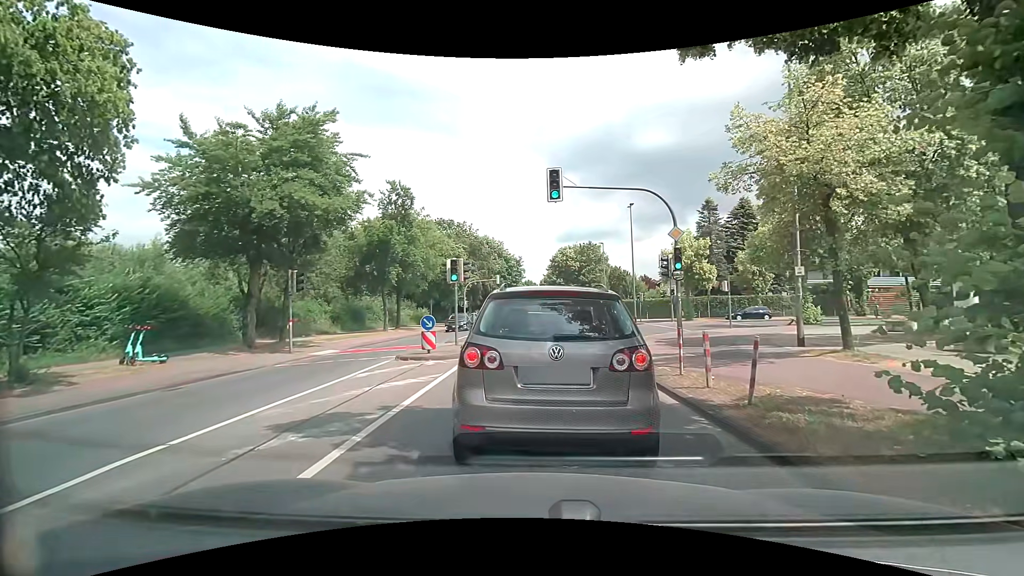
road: tertiary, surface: asphalt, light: Day
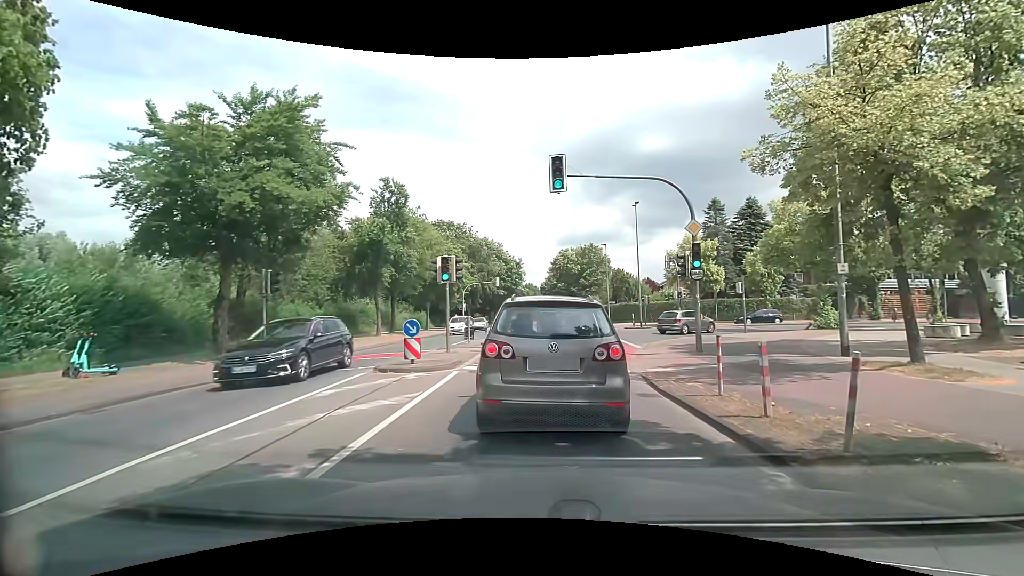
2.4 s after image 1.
(0.0, +2.0) m; -1°
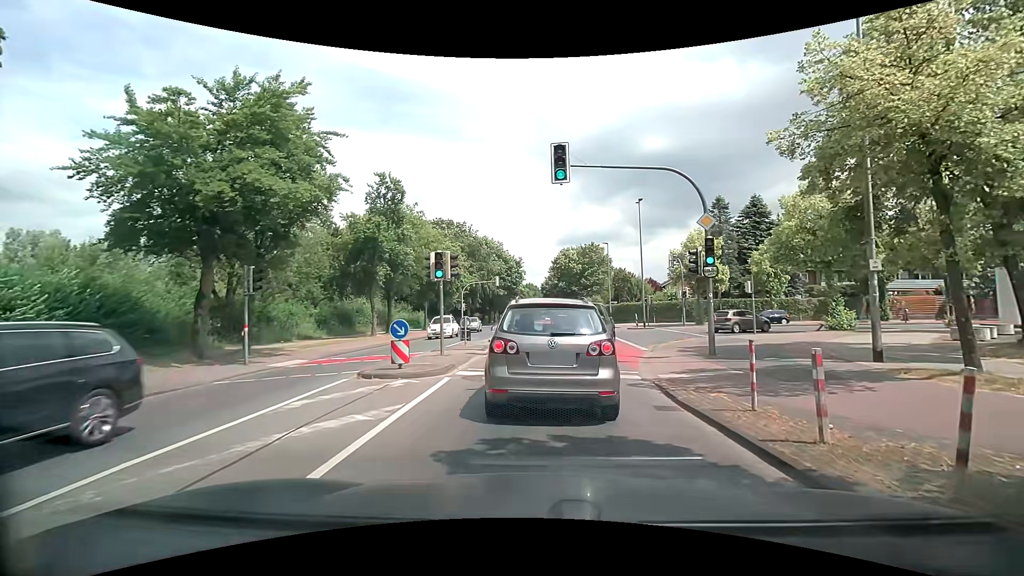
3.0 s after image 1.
(0.0, +1.2) m; +2°
(0, +10) (0, +20) (0, +30) (0, +40) (0, +50) (0, +60) (0, +70) (0, +80) (0, +90) (0, +100) m
